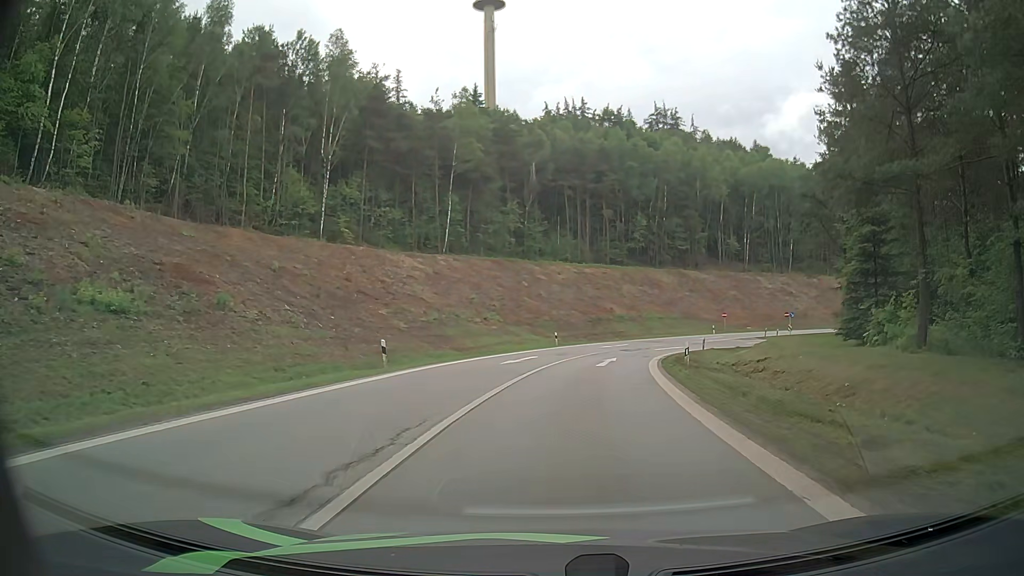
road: motorway_link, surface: asphalt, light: Day
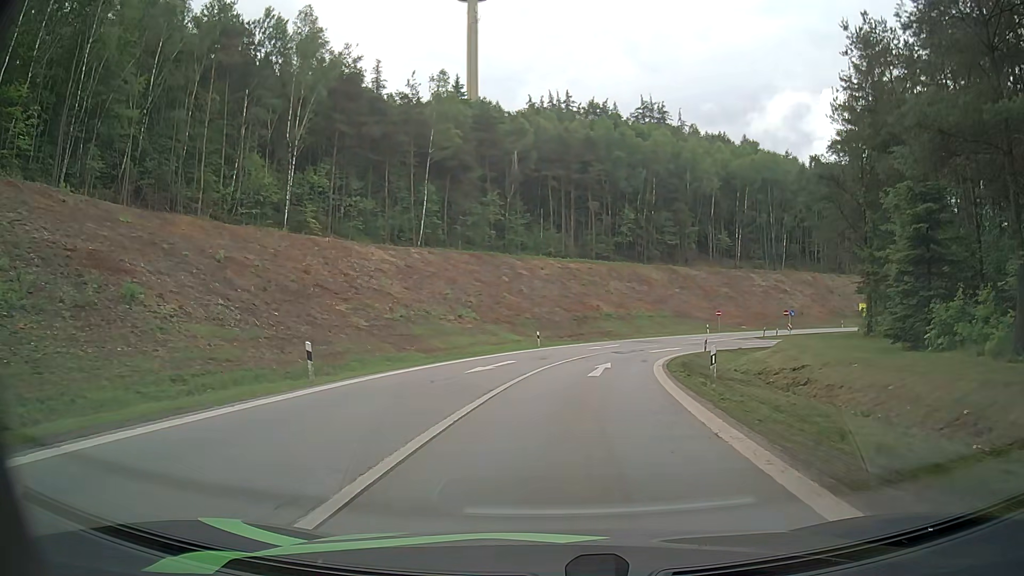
(+0.1, +5.6) m; +2°
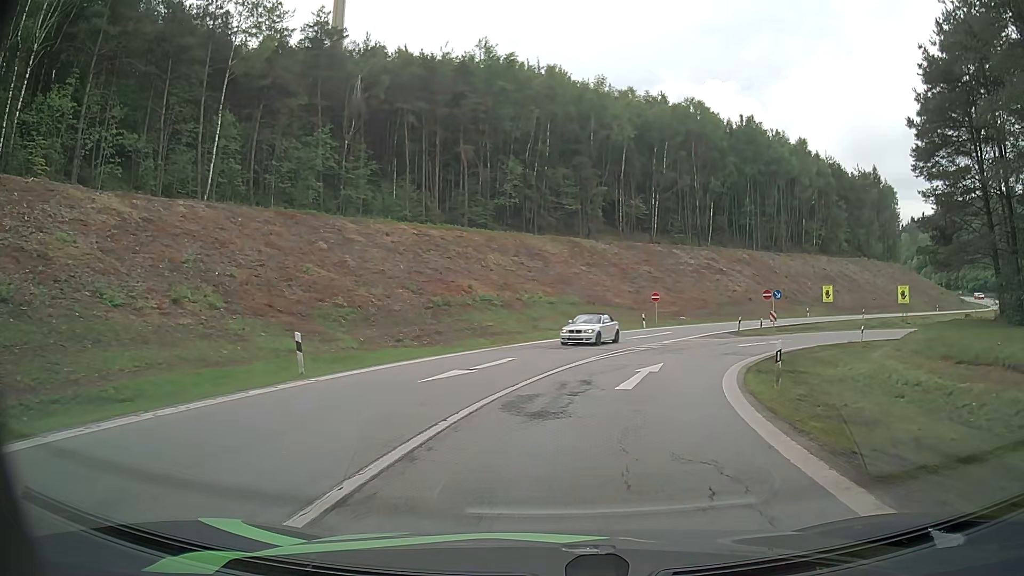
(+2.1, +27.8) m; +10°
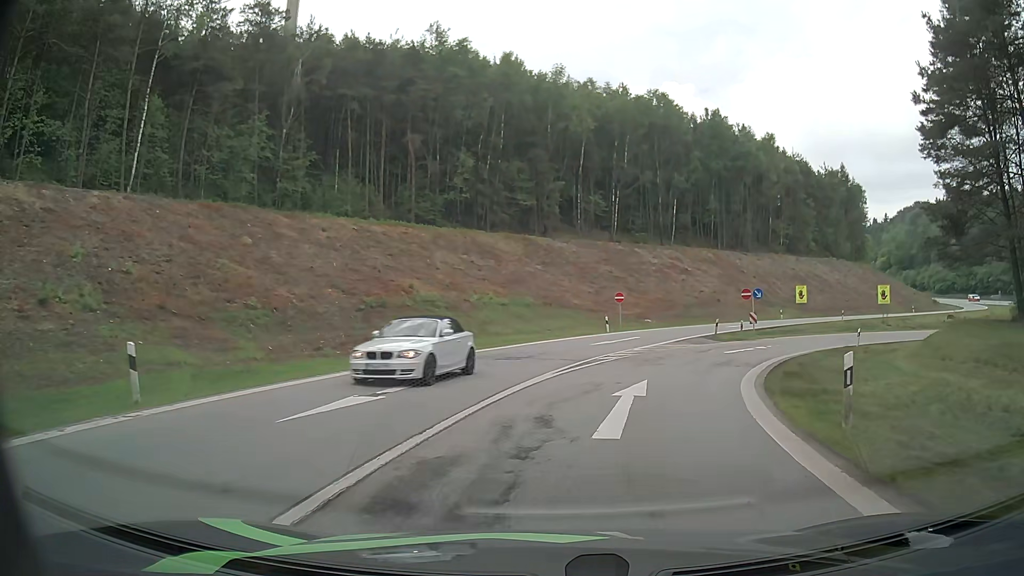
(+0.2, +5.4) m; +4°
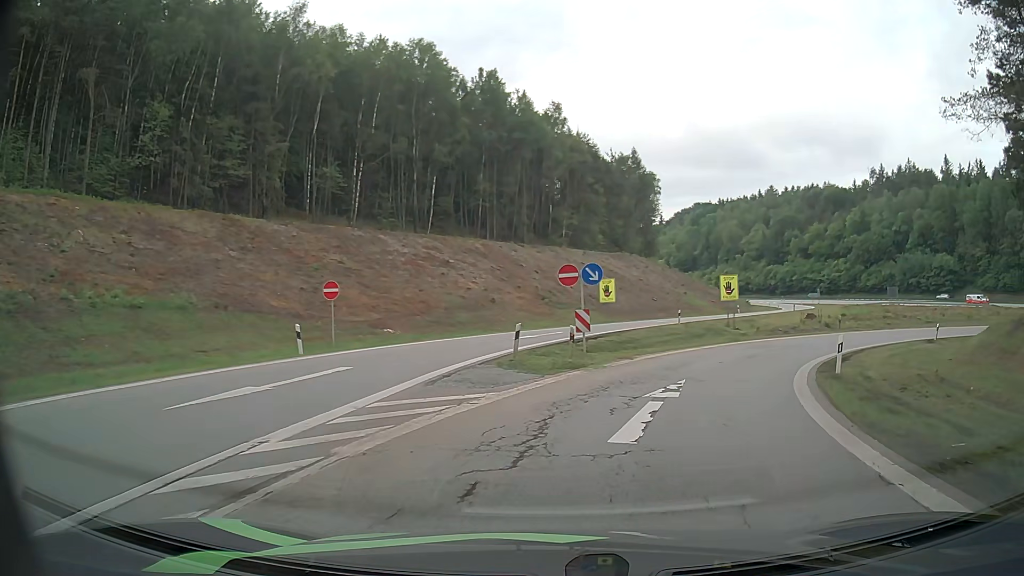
(+3.5, +20.8) m; +20°
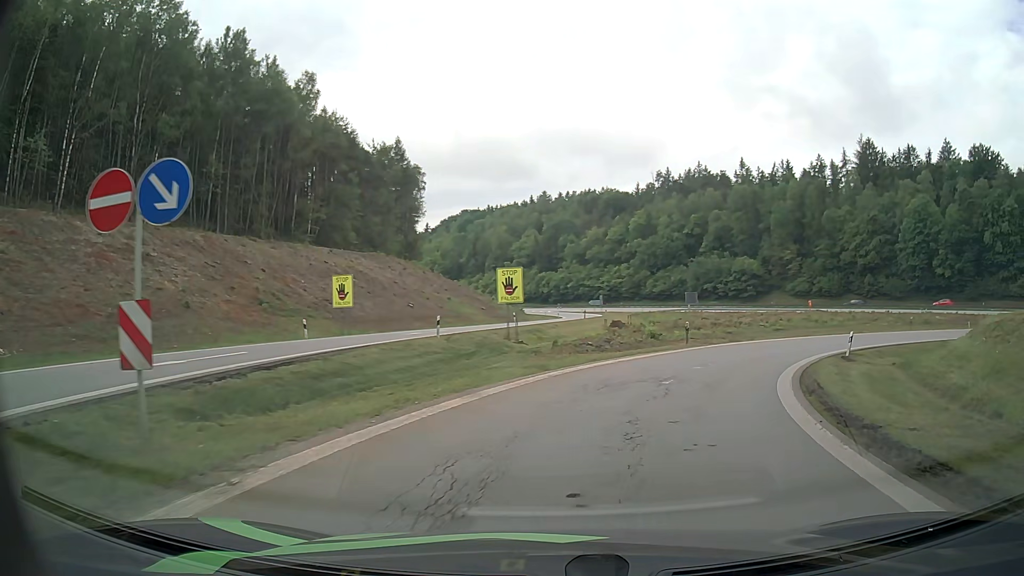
(+2.8, +15.2) m; +19°
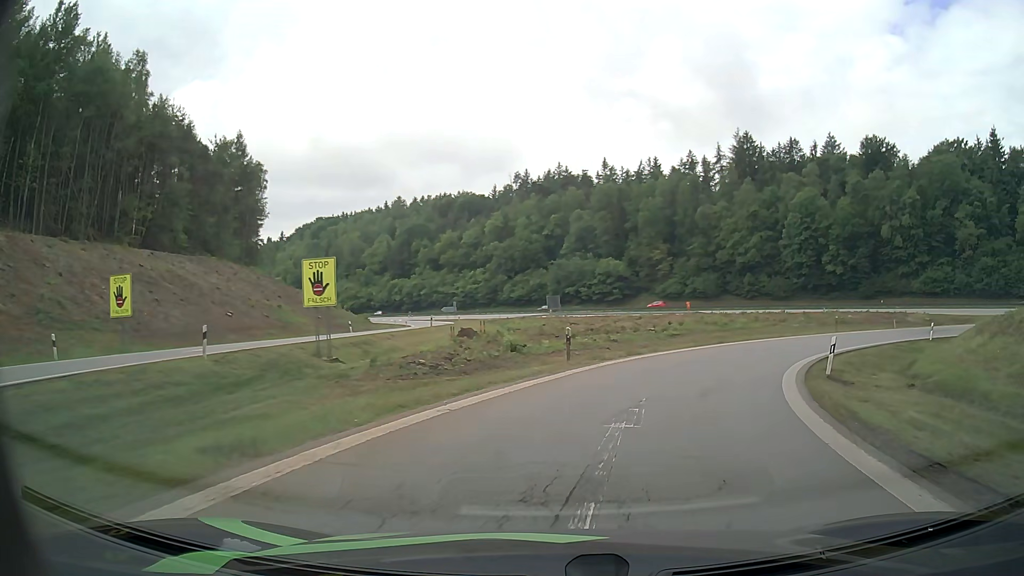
(+1.3, +10.5) m; +13°
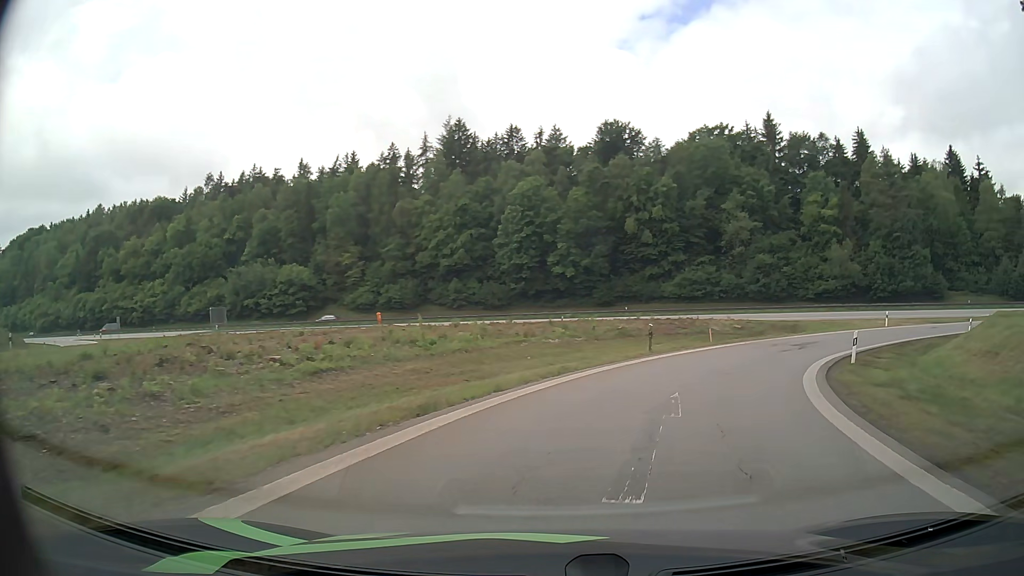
(+4.5, +21.3) m; +25°
